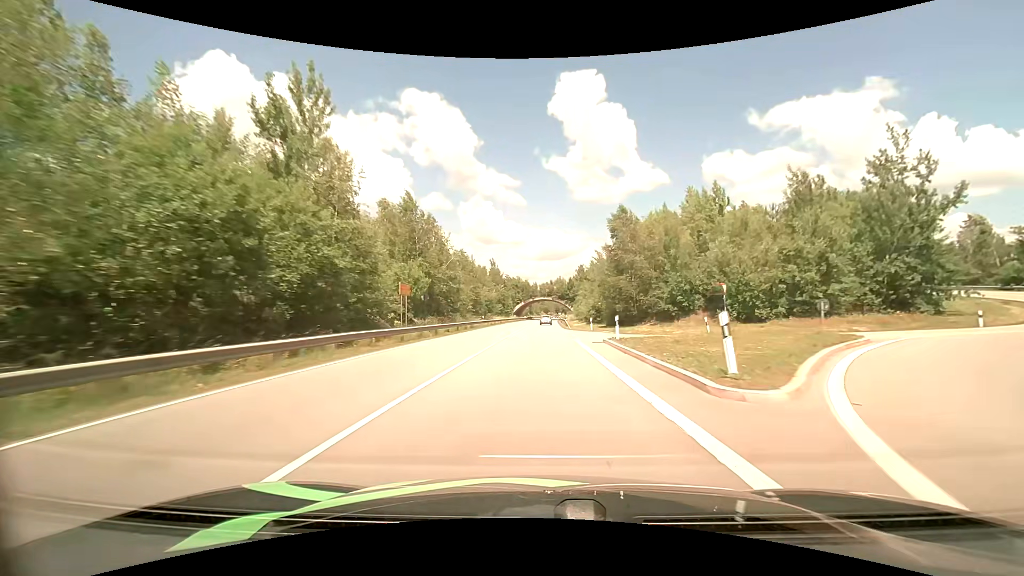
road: primary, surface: asphalt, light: Day
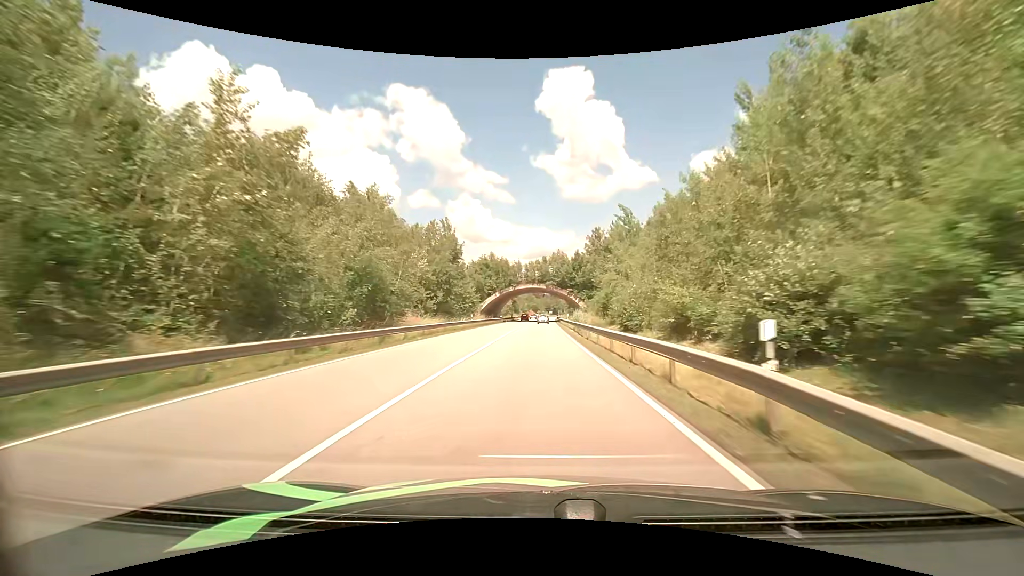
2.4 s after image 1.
(+0.4, +54.7) m; +1°
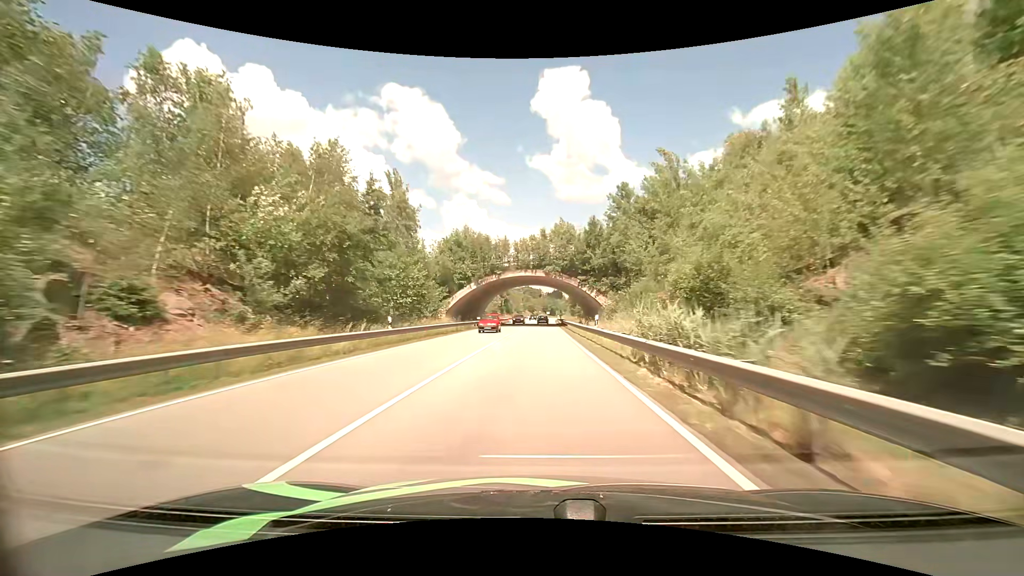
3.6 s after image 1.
(0.0, +27.0) m; 0°
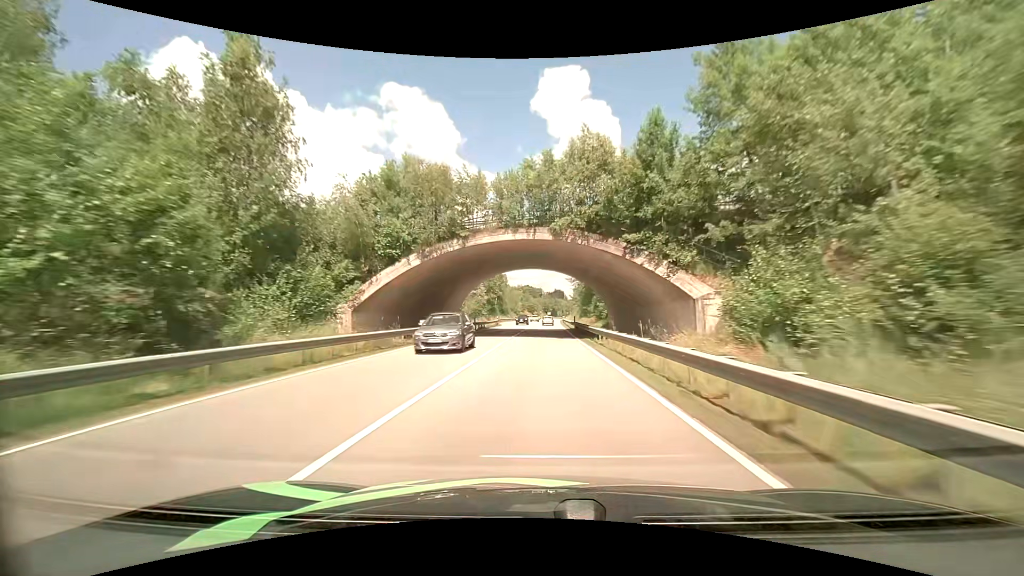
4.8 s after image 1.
(-0.1, +27.0) m; 0°
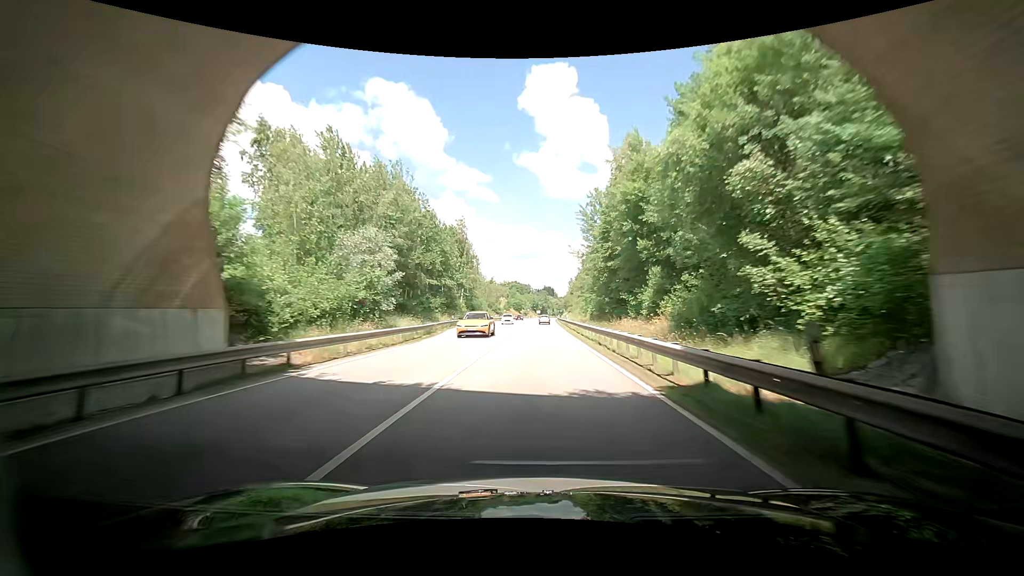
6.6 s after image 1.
(+0.5, +41.1) m; +2°
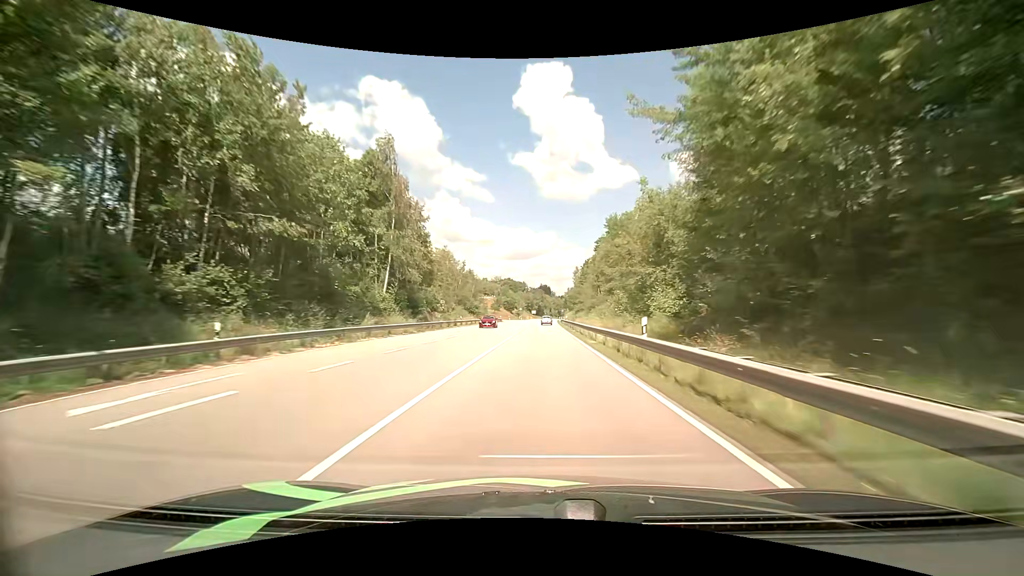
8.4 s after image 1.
(-0.4, +41.8) m; -1°
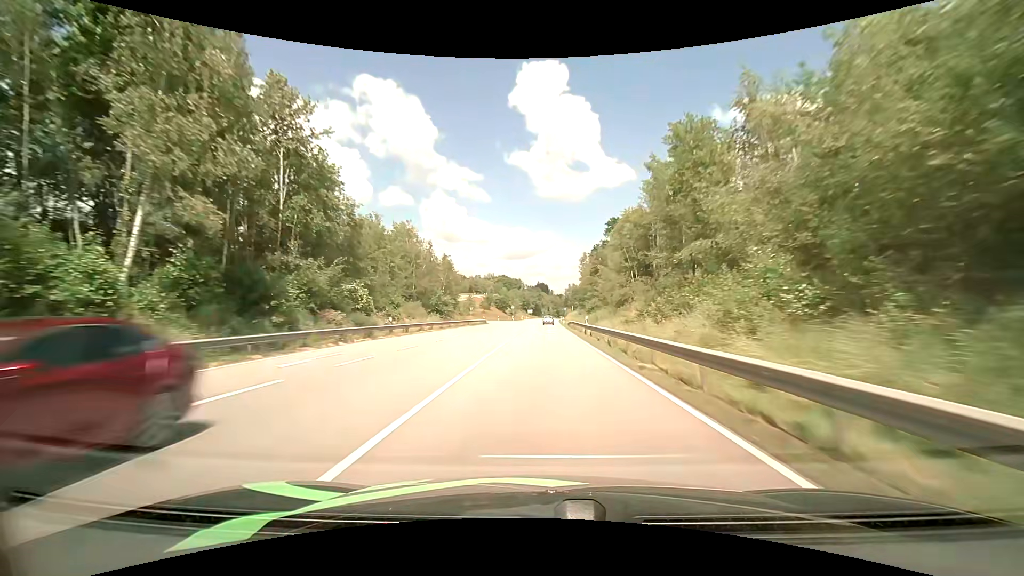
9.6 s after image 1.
(+0.1, +28.6) m; 0°
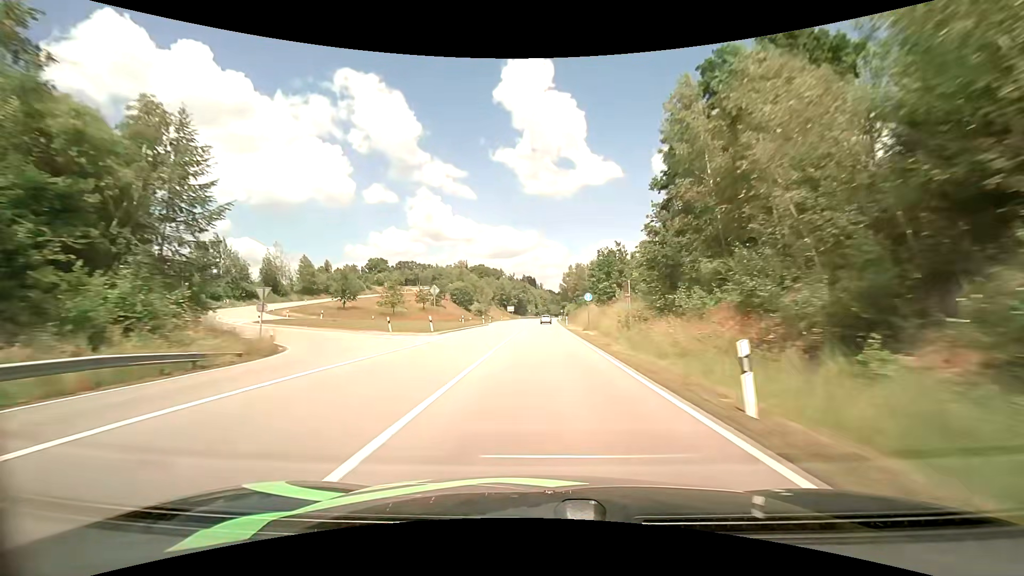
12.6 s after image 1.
(+1.0, +73.7) m; +1°
(0, +10) (0, +20) (0, +30) (0, +40) (0, +50) (0, +60) (+1, +70) (+1, +80) (+1, +90) (+1, +100) m
